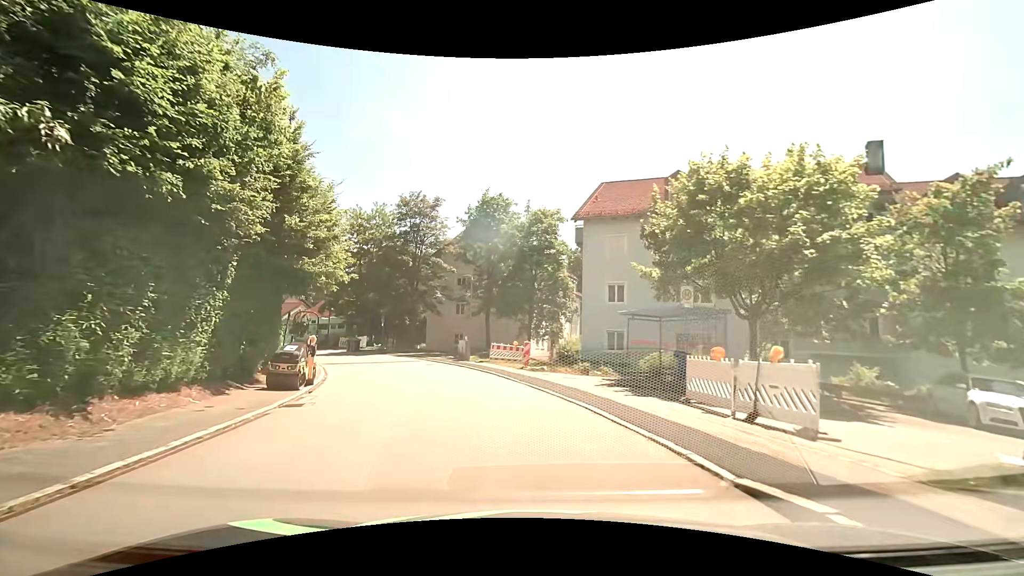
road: residential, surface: asphalt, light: Day
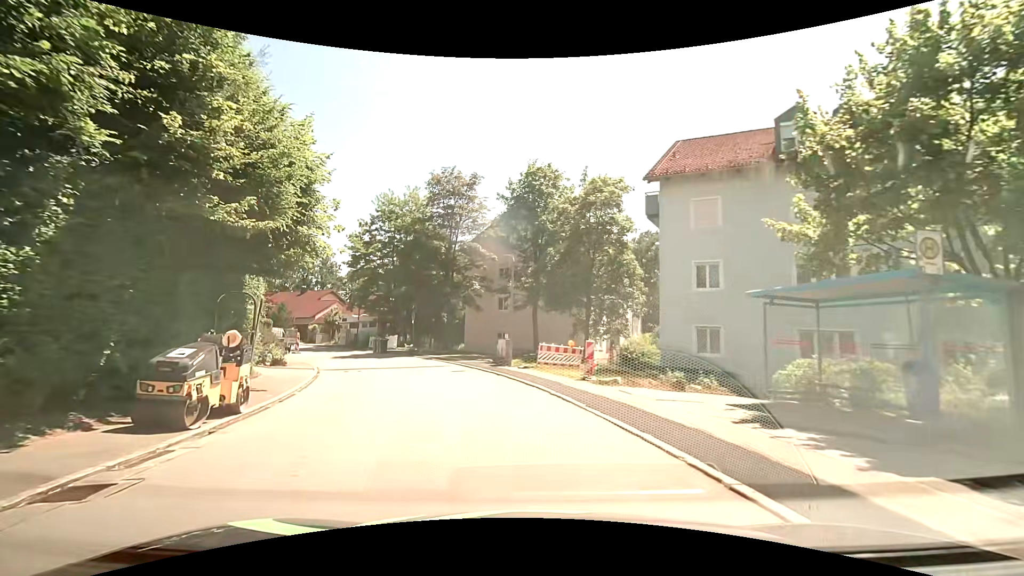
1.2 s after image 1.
(-0.3, +6.9) m; -5°
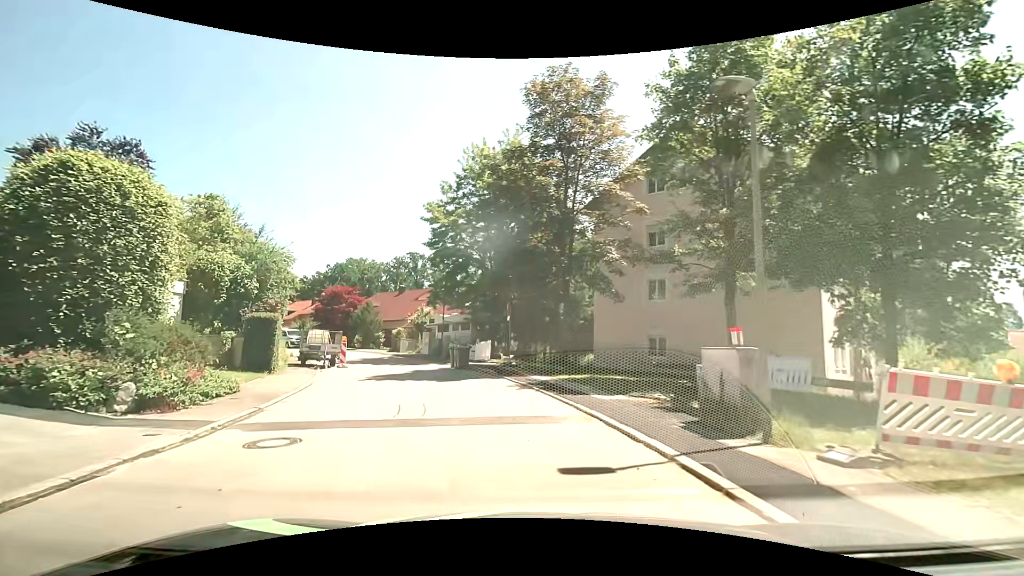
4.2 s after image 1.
(-1.8, +15.1) m; -14°
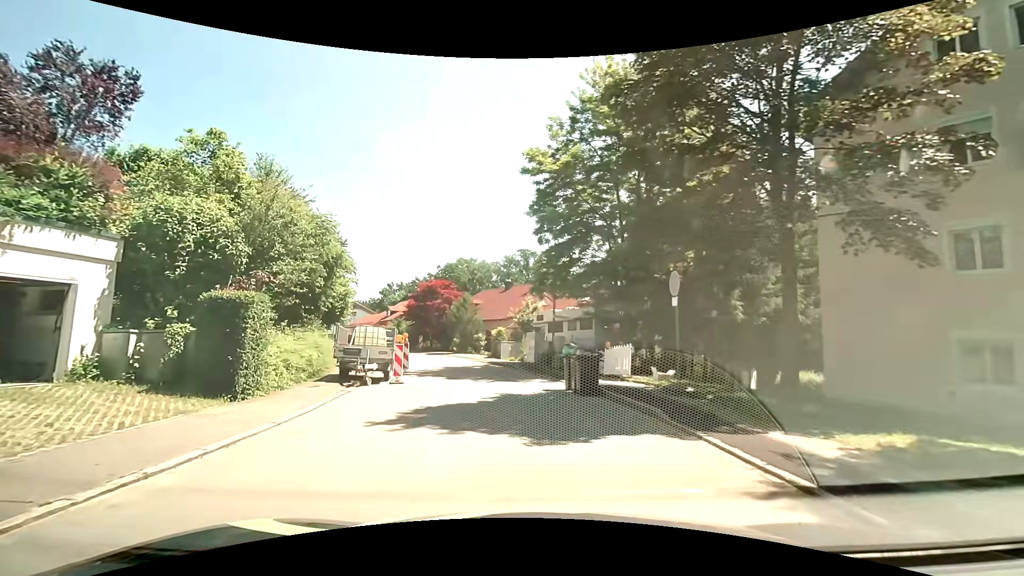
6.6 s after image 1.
(-1.2, +10.3) m; -14°
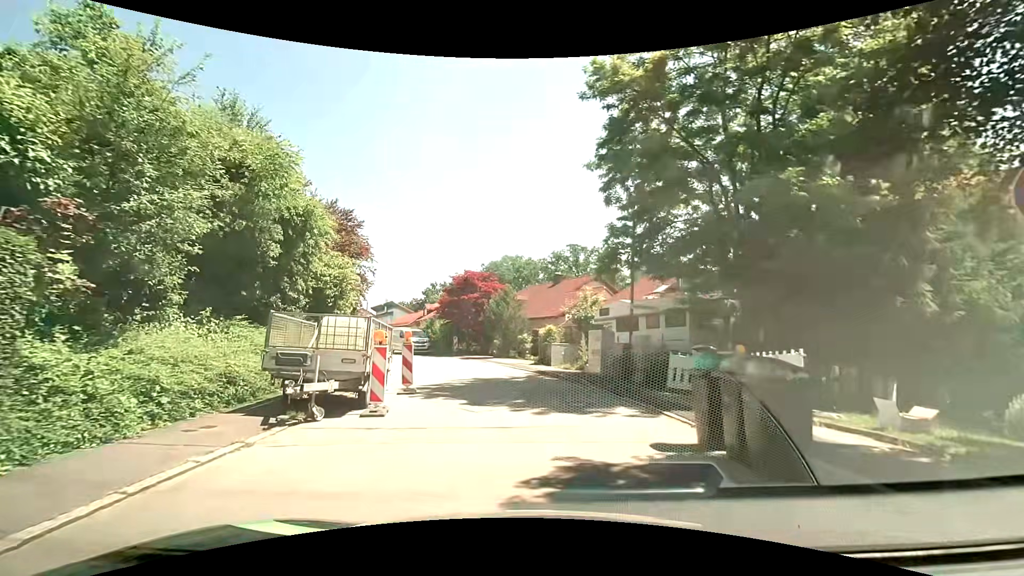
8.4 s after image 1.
(-0.4, +7.3) m; -5°
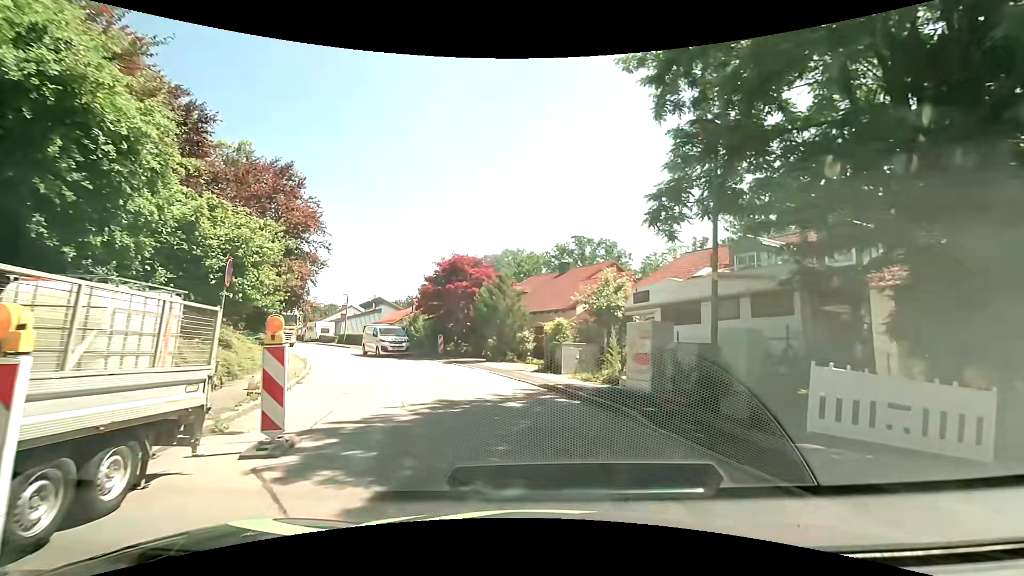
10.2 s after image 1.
(-0.1, +6.9) m; 0°
